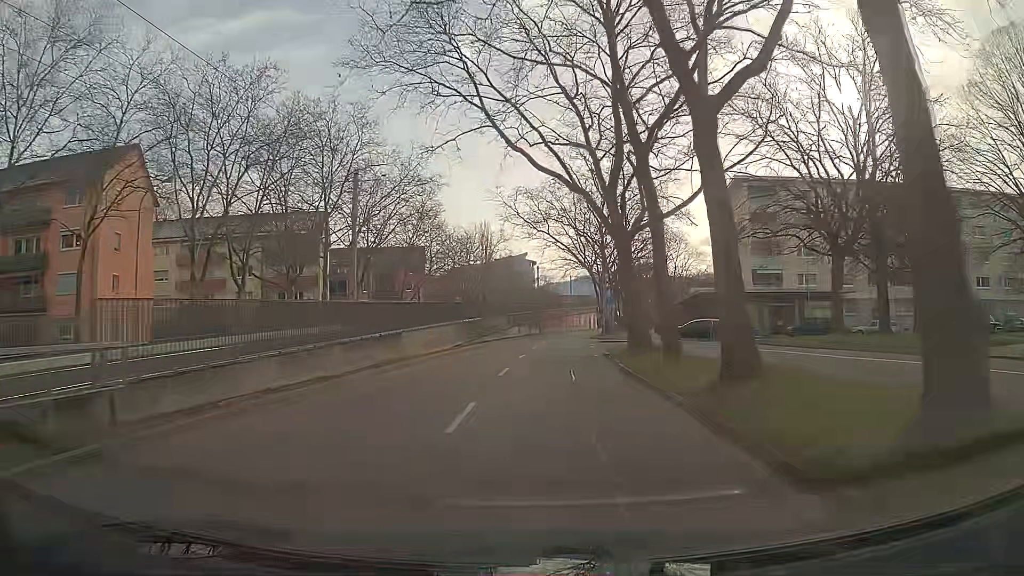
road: tertiary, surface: asphalt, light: Day
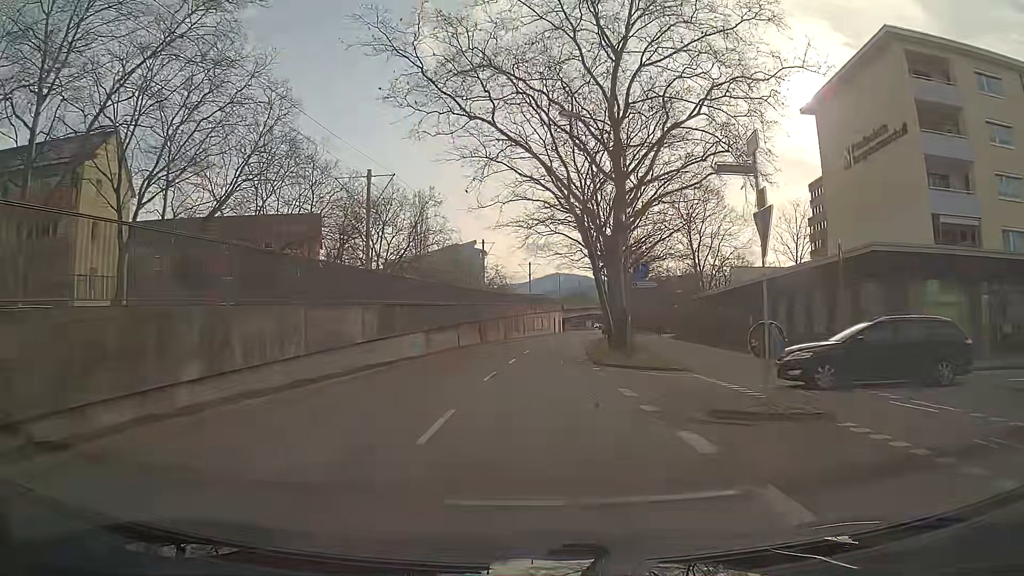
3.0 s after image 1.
(+1.6, +36.5) m; +5°
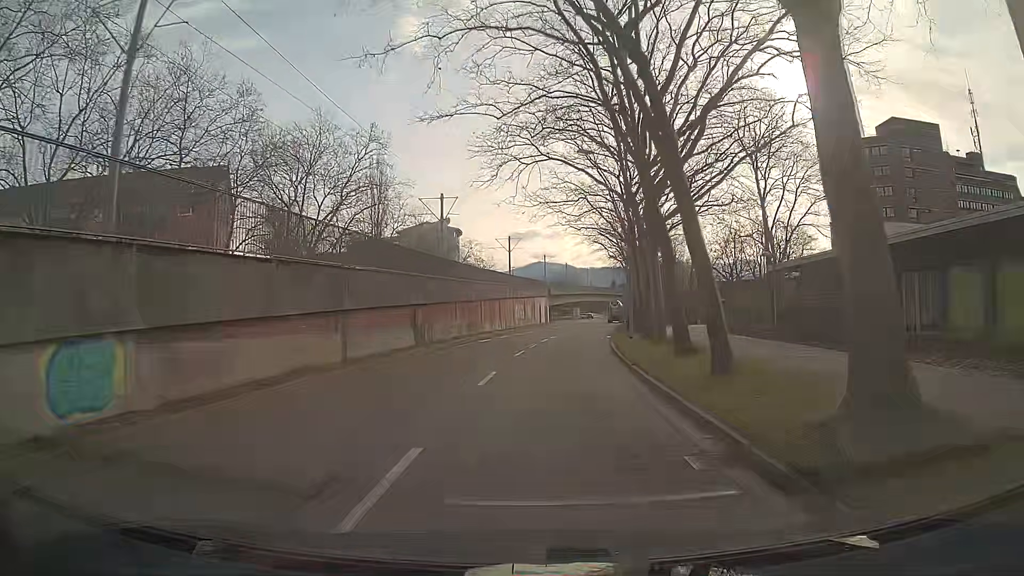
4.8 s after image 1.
(+0.2, +21.8) m; +2°
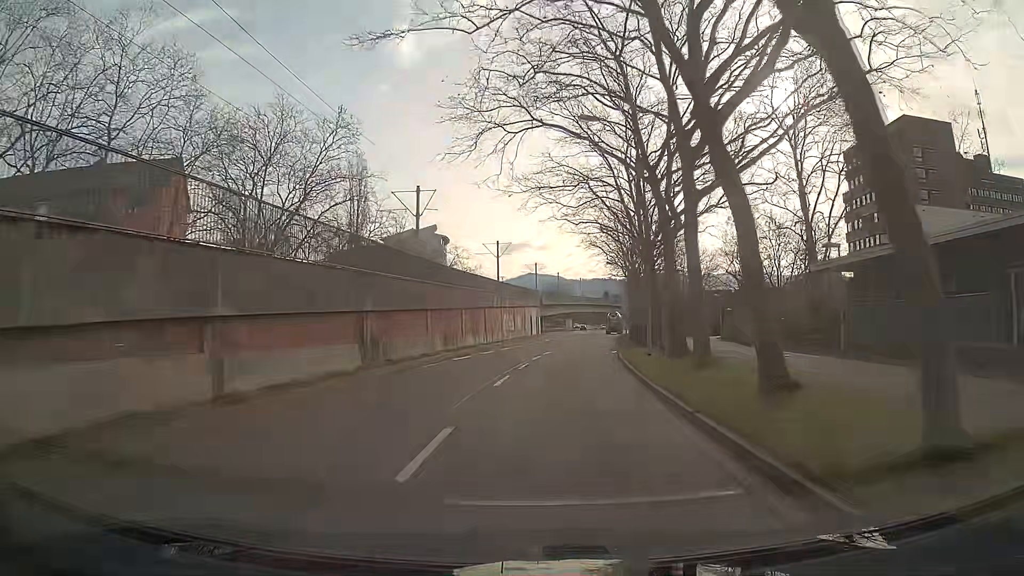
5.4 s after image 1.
(0.0, +7.3) m; +1°
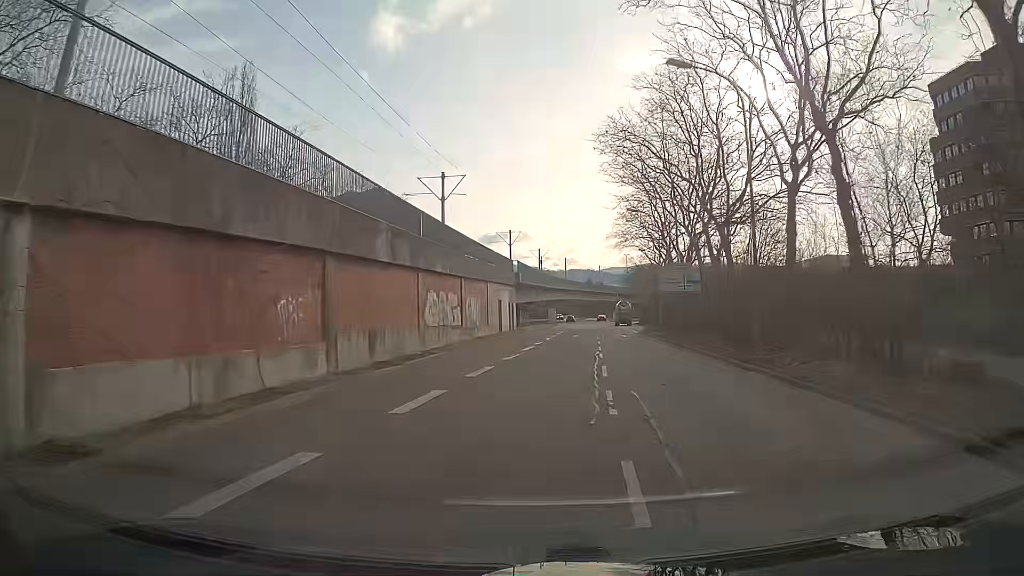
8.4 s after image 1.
(+0.6, +35.4) m; +2°
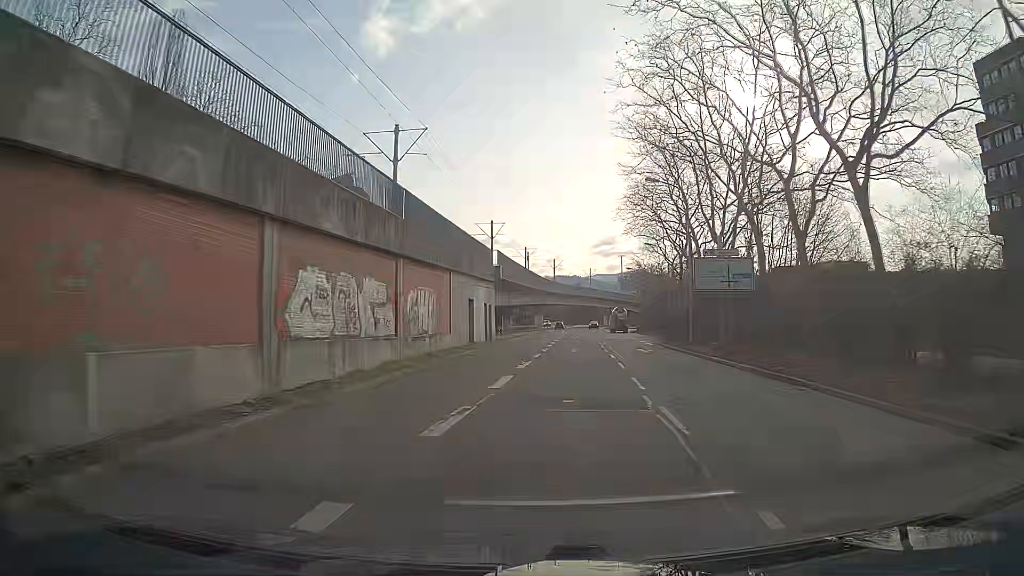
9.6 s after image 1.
(+0.1, +13.6) m; +1°
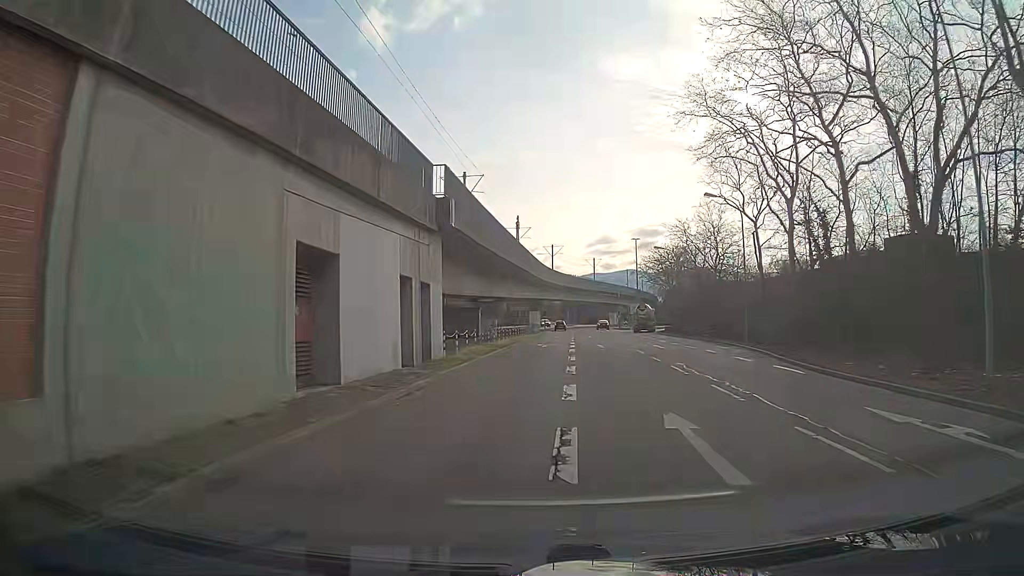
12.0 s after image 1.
(+0.3, +26.2) m; +1°
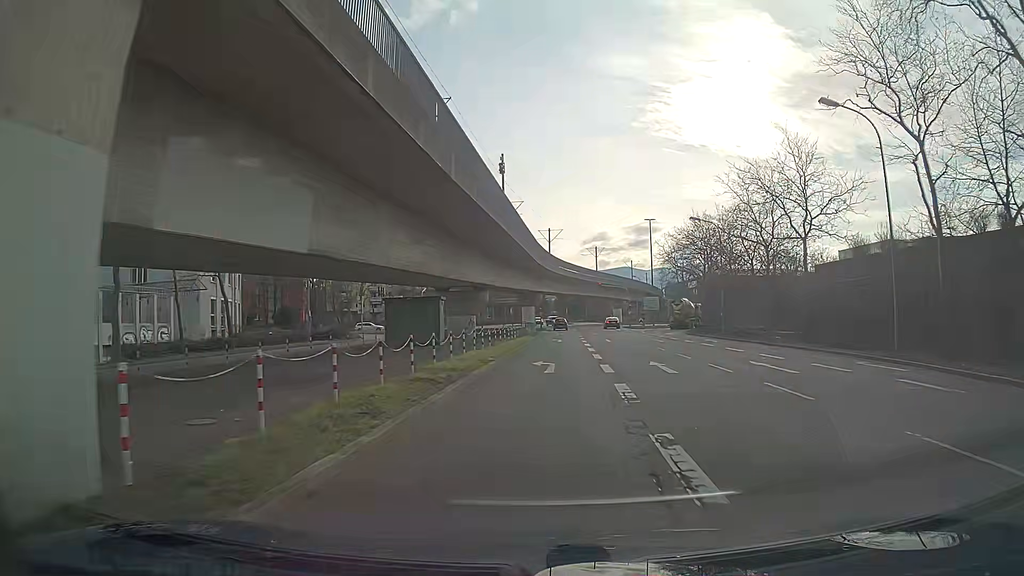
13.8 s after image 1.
(+0.1, +18.8) m; +1°
